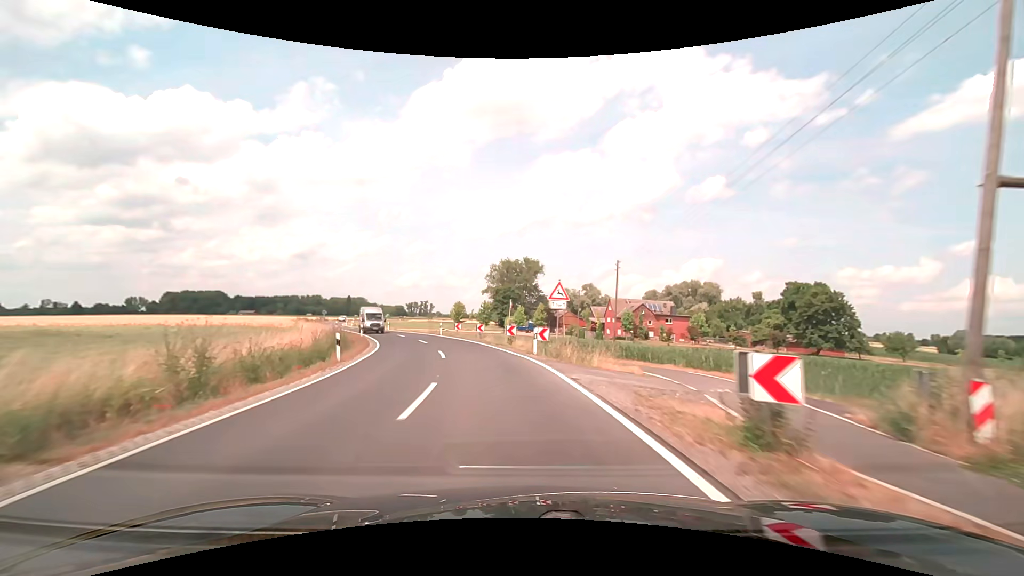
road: secondary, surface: asphalt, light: Day
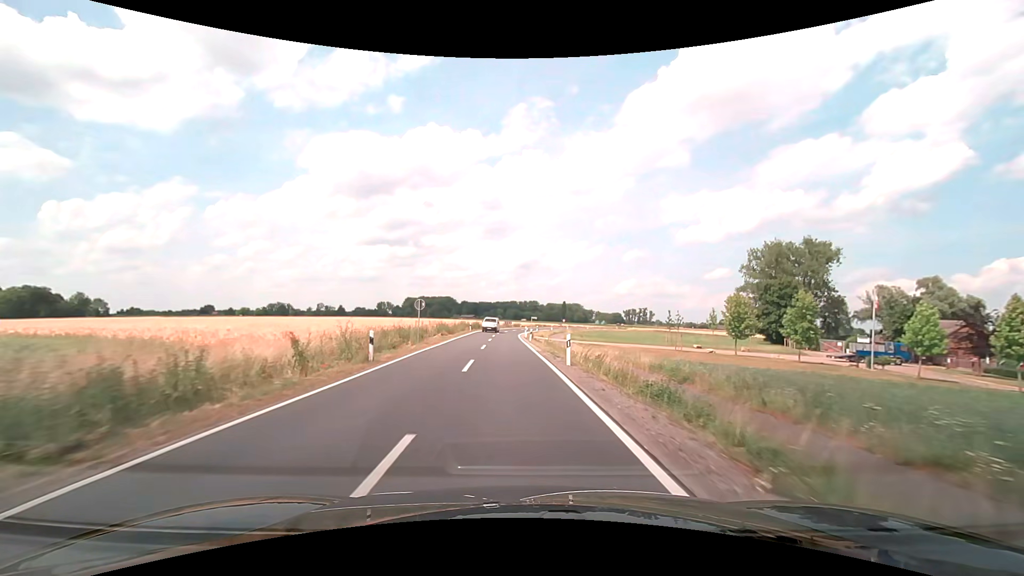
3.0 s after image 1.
(-12.2, +51.5) m; -25°
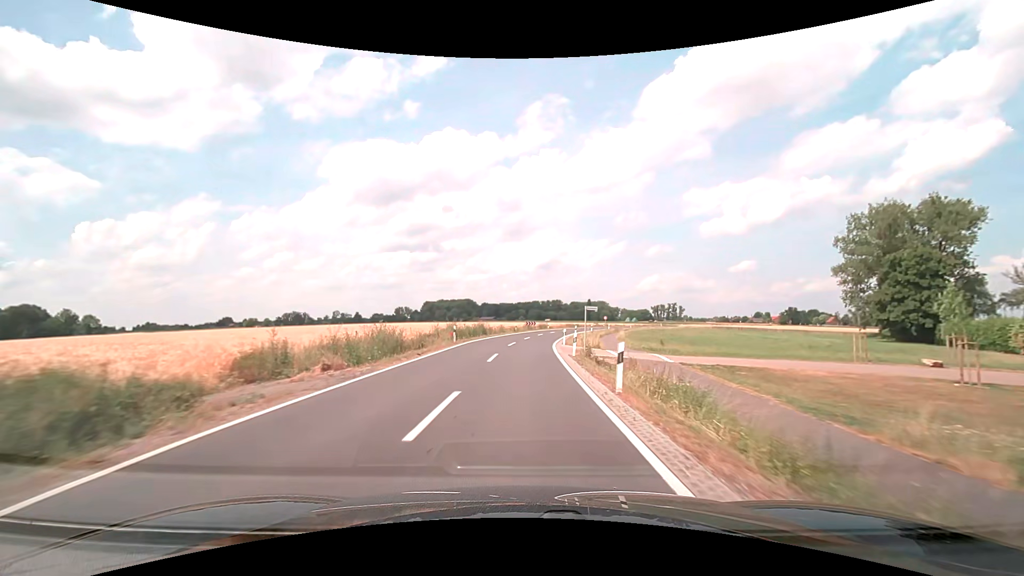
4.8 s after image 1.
(-1.0, +32.2) m; -3°
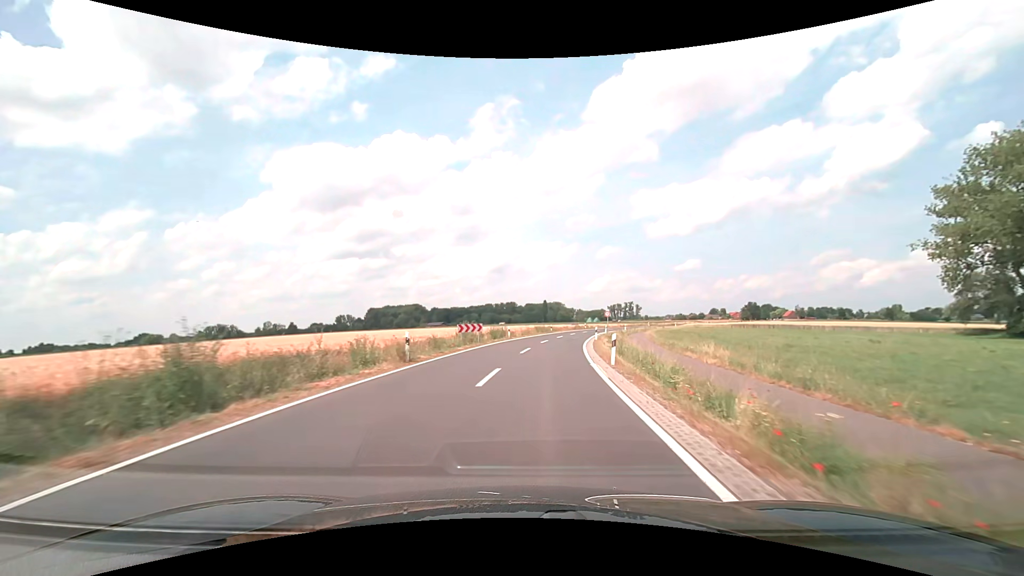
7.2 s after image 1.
(+1.2, +43.1) m; +5°
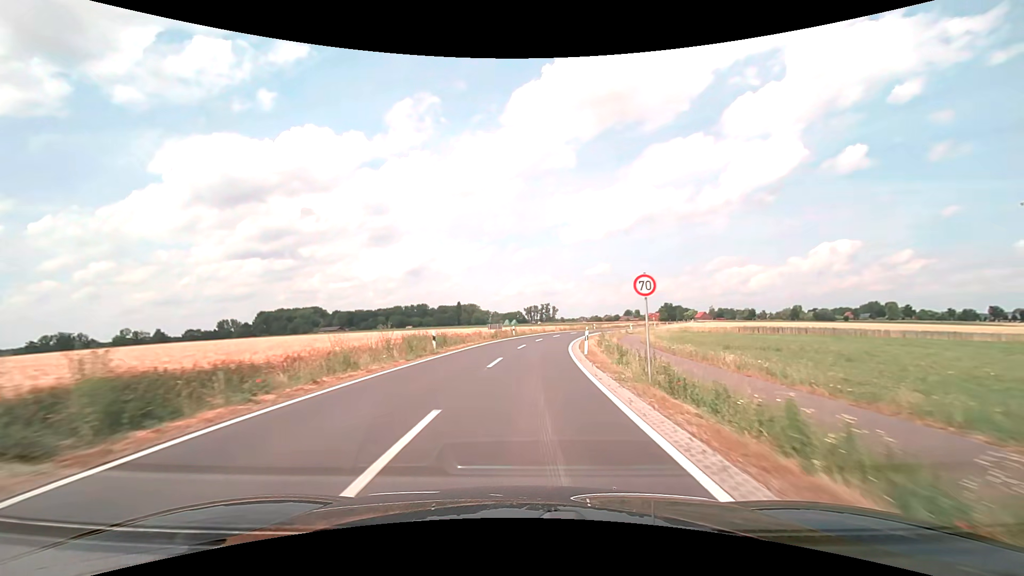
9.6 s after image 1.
(+3.6, +42.7) m; +10°
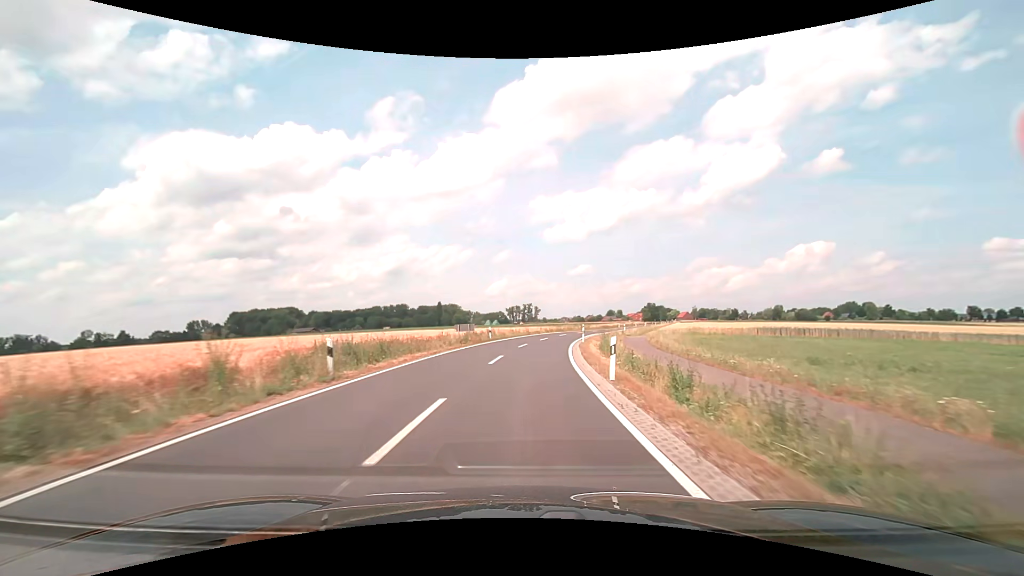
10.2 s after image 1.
(+0.2, +10.7) m; +2°
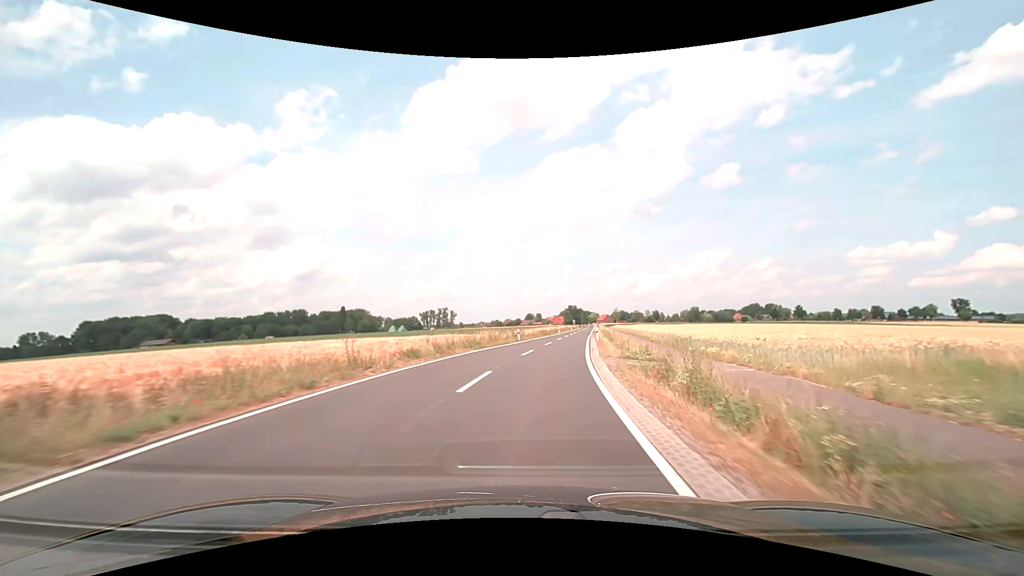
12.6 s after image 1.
(+3.2, +42.9) m; +9°
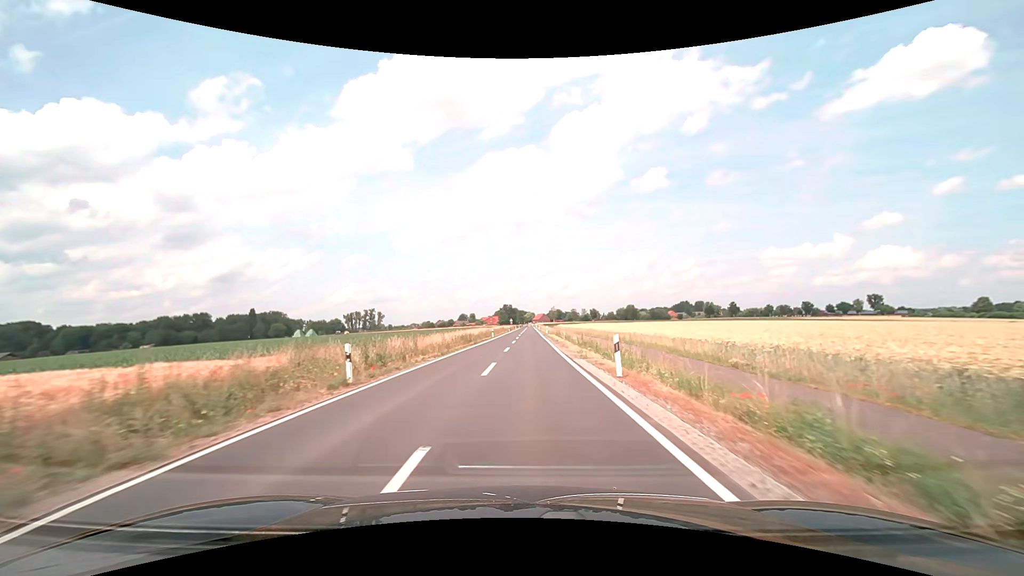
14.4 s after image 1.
(+2.3, +32.1) m; +7°
(0, +10) (0, +20) (+1, +30) (+1, +40) (+1, +50) (+1, +60) (+1, +70) (+1, +80) (+2, +90) (+2, +100) m
